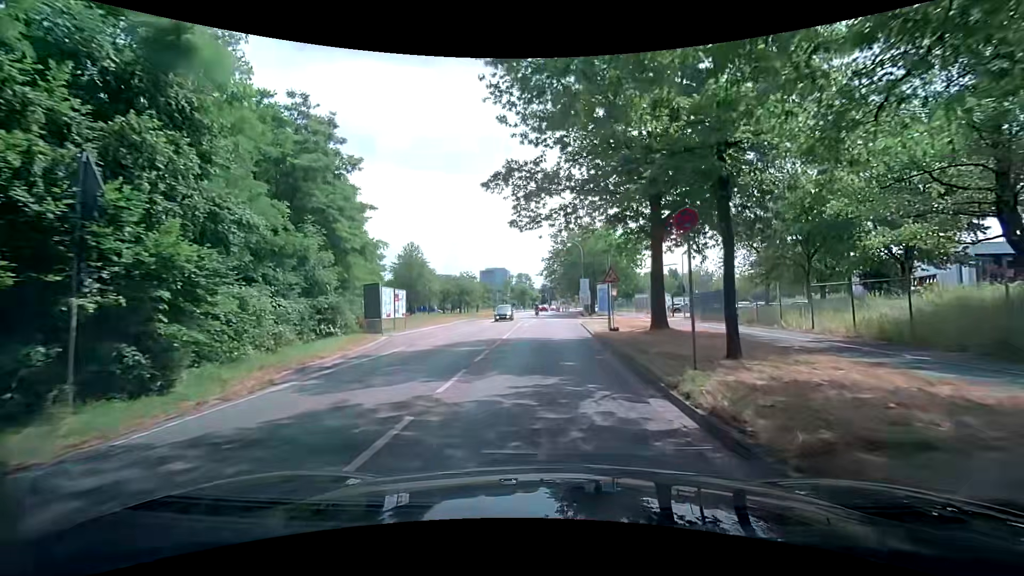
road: secondary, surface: asphalt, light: Day
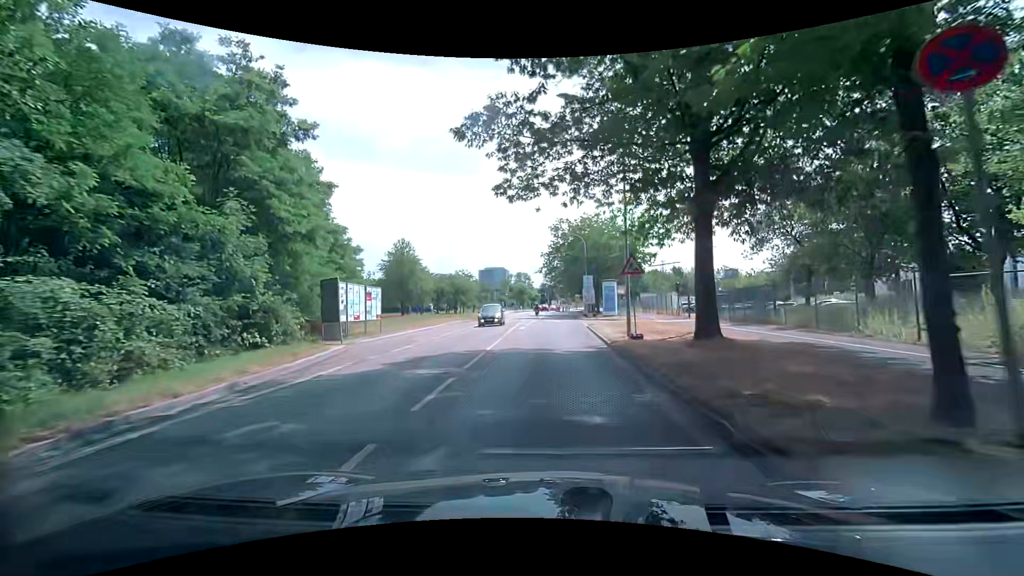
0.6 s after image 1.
(-0.1, +5.6) m; -1°
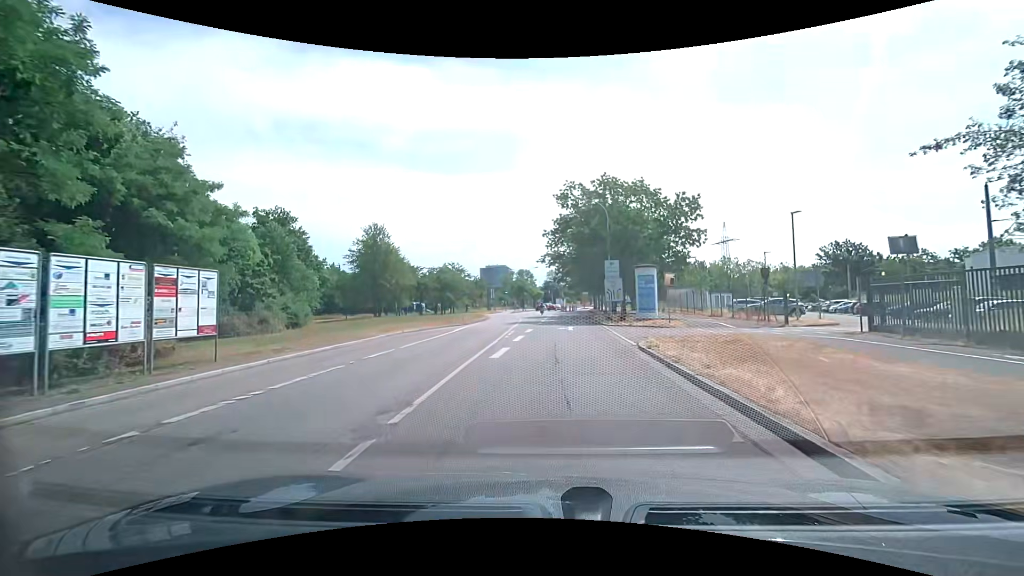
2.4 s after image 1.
(-0.3, +16.7) m; -2°
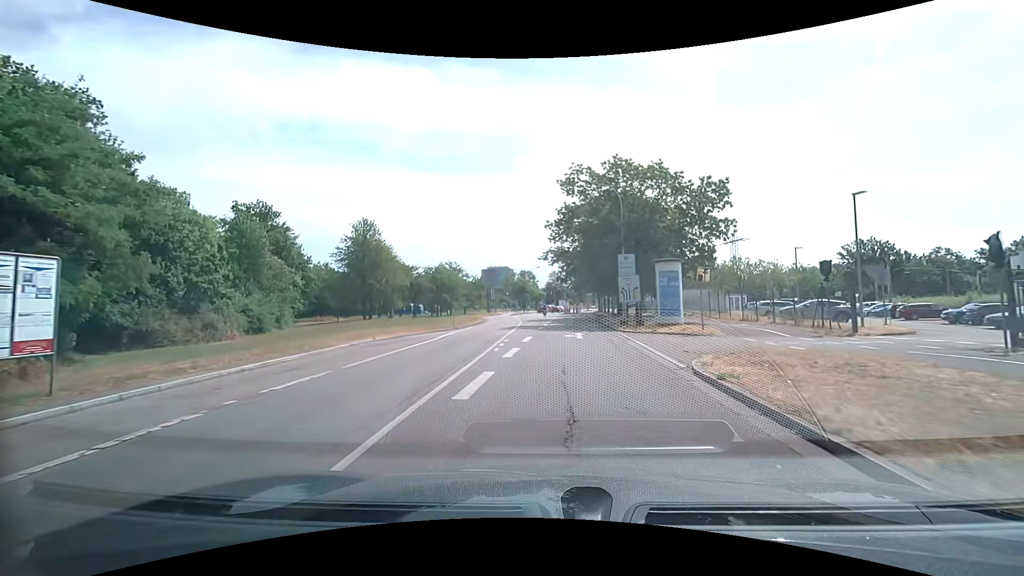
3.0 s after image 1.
(0.0, +5.5) m; 0°
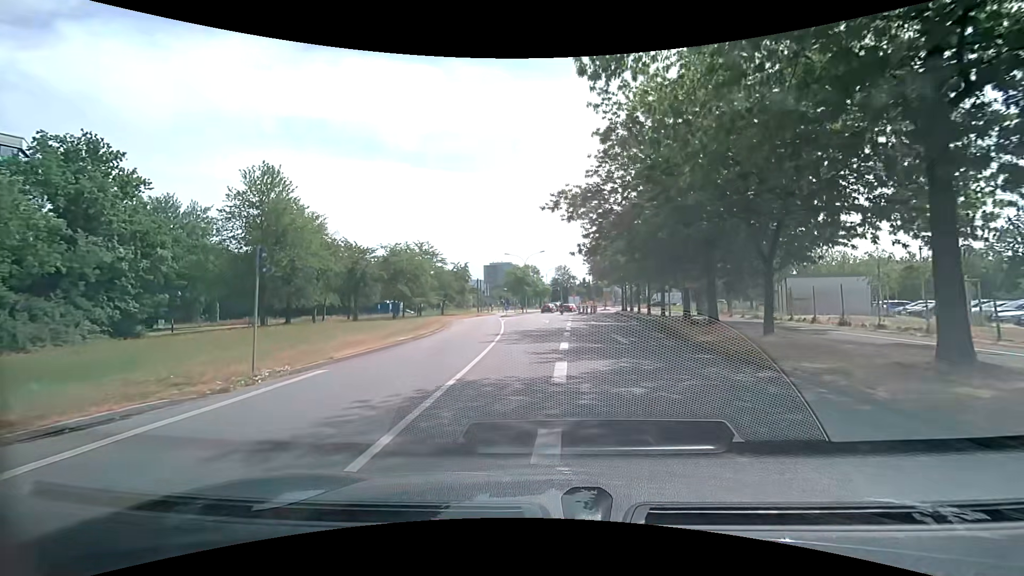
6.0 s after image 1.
(+0.1, +27.0) m; 0°
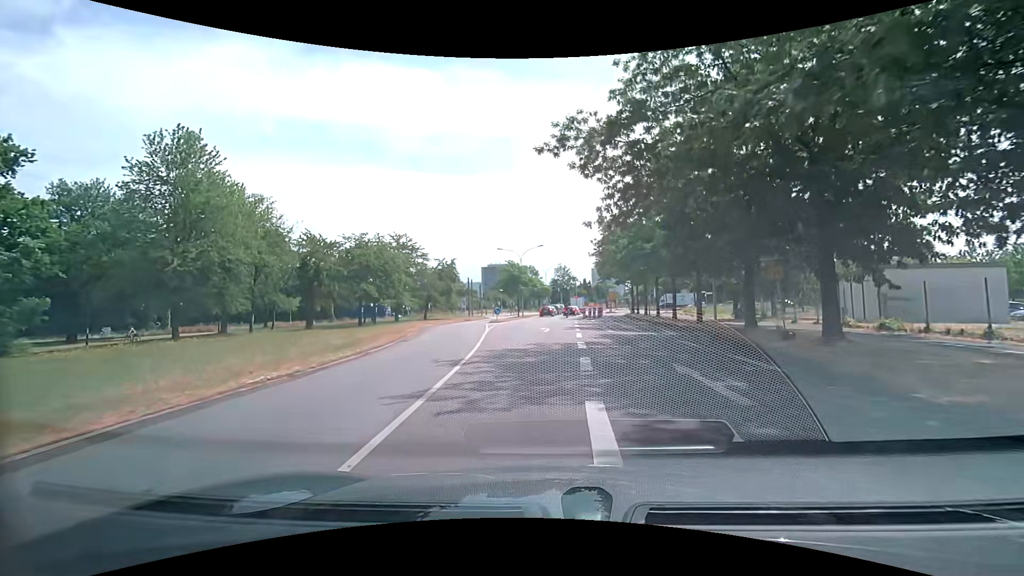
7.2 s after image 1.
(-0.1, +10.4) m; 0°
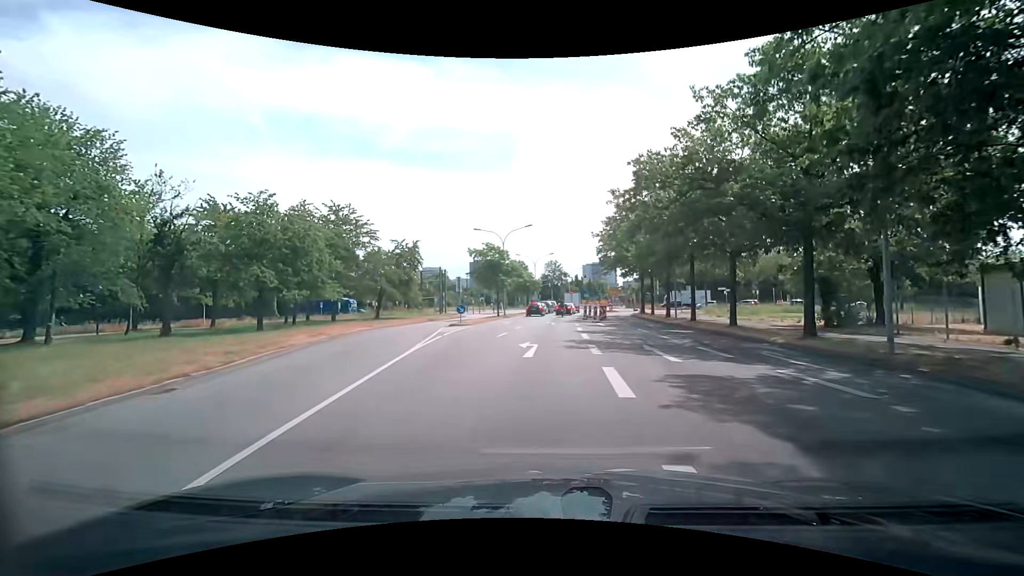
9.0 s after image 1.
(+0.1, +14.9) m; +1°
(0, +10) (0, +20) (0, +30) (+1, +40) (+2, +50) (+2, +60) (+3, +70) (+4, +80) (+5, +90) (+5, +100) m
